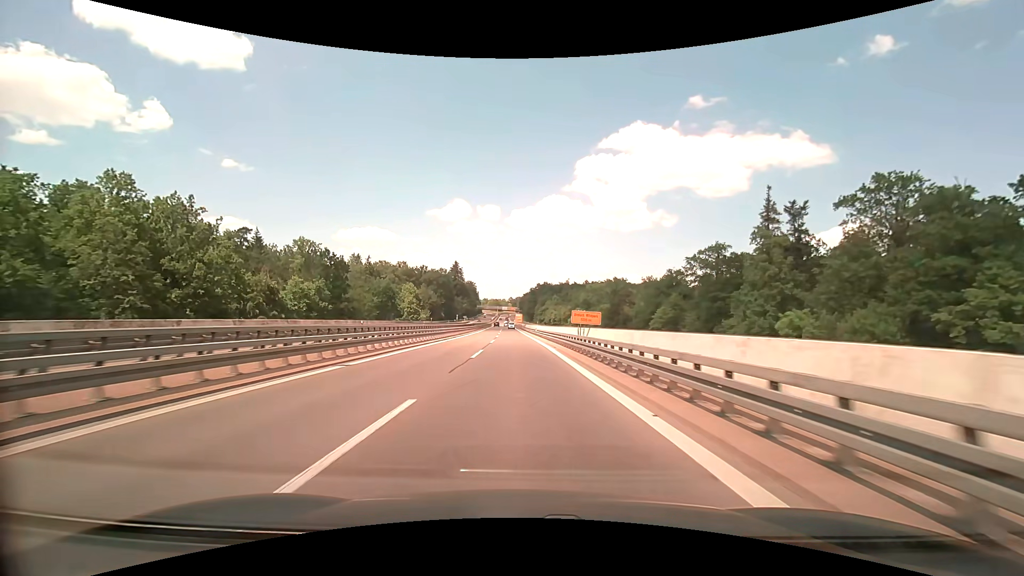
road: trunk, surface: asphalt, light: Day
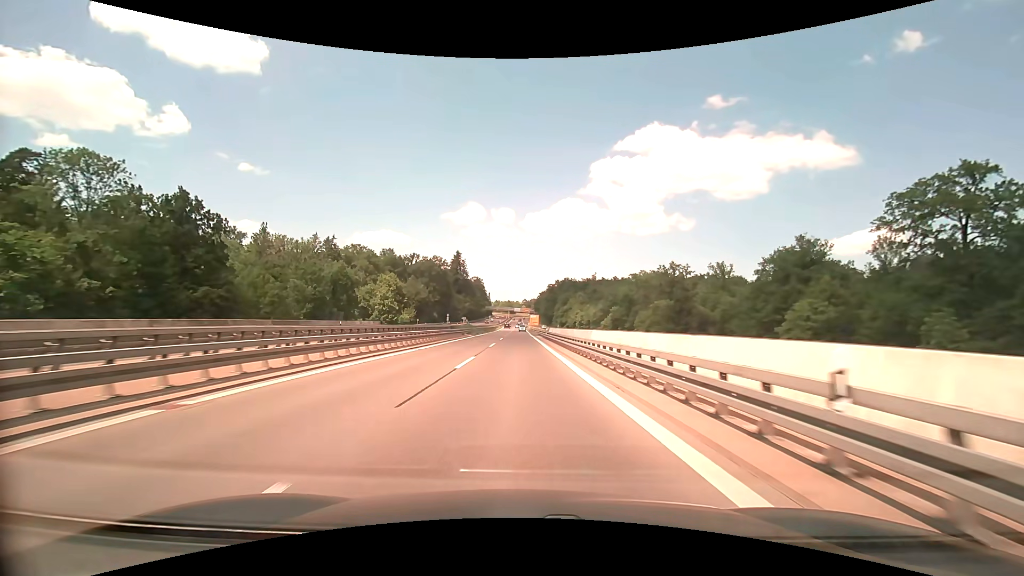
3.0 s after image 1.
(-1.3, +58.9) m; -2°
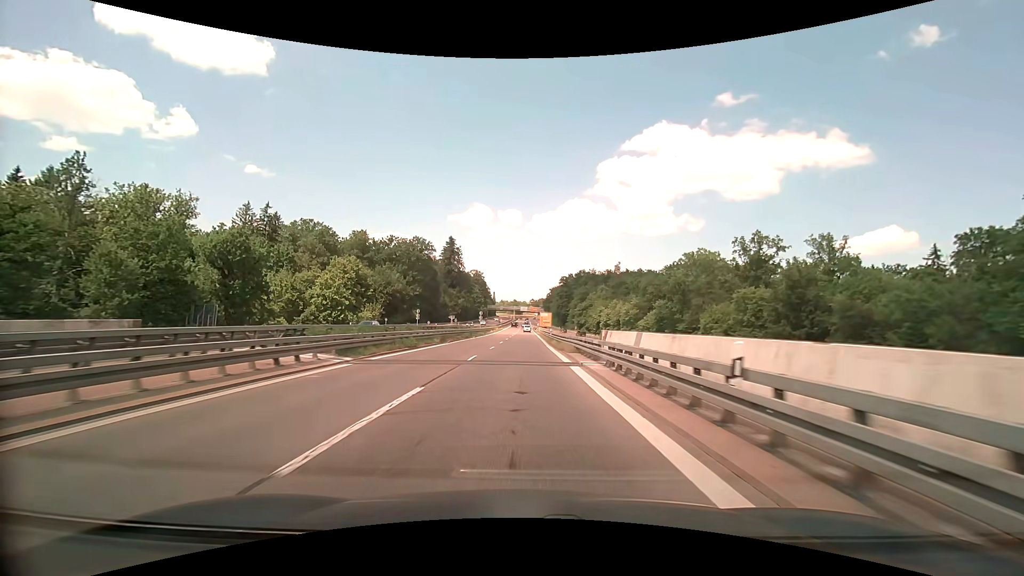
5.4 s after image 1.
(-0.1, +47.6) m; -1°
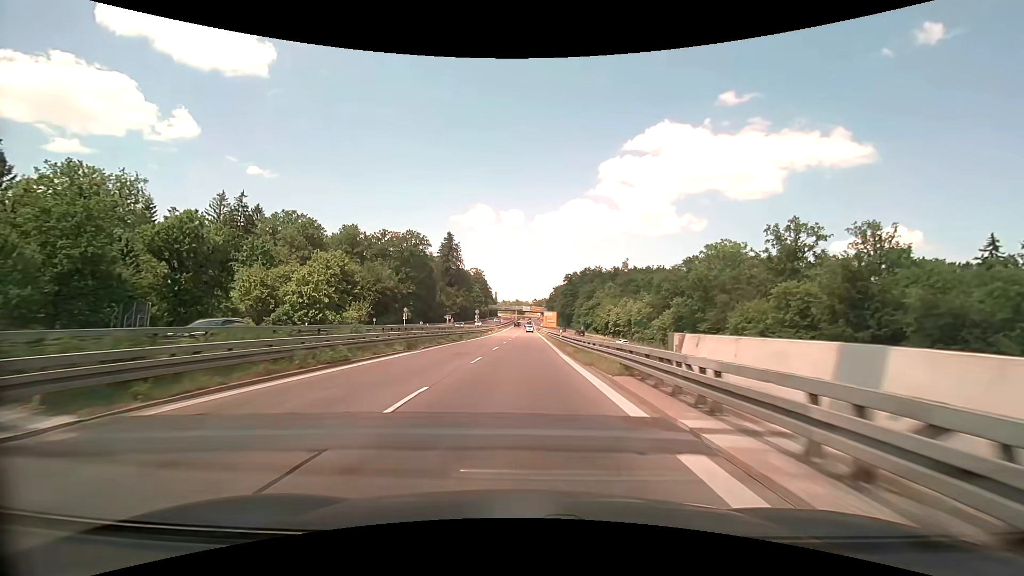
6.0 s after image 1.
(0.0, +11.9) m; 0°
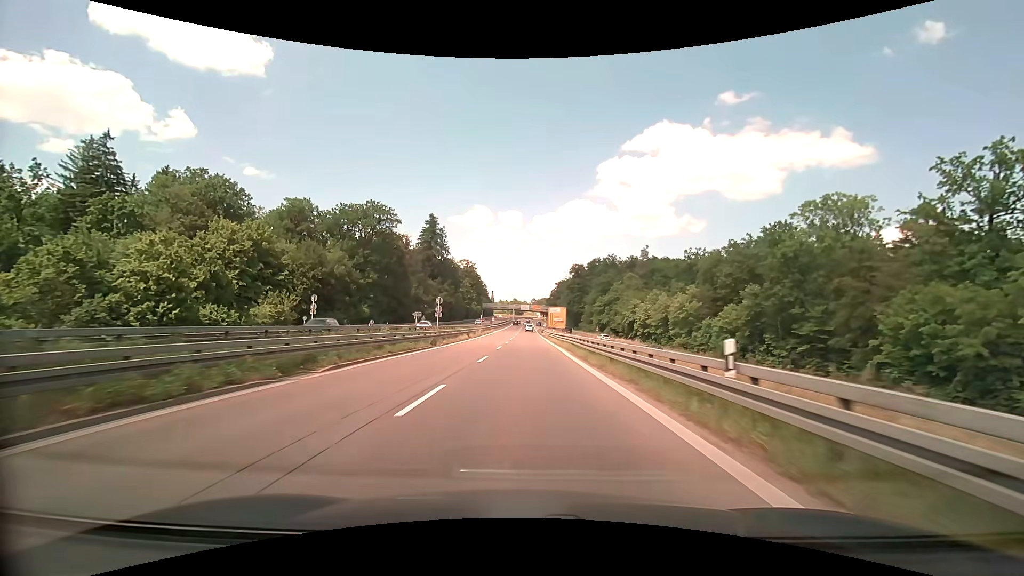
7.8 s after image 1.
(+0.1, +35.6) m; 0°
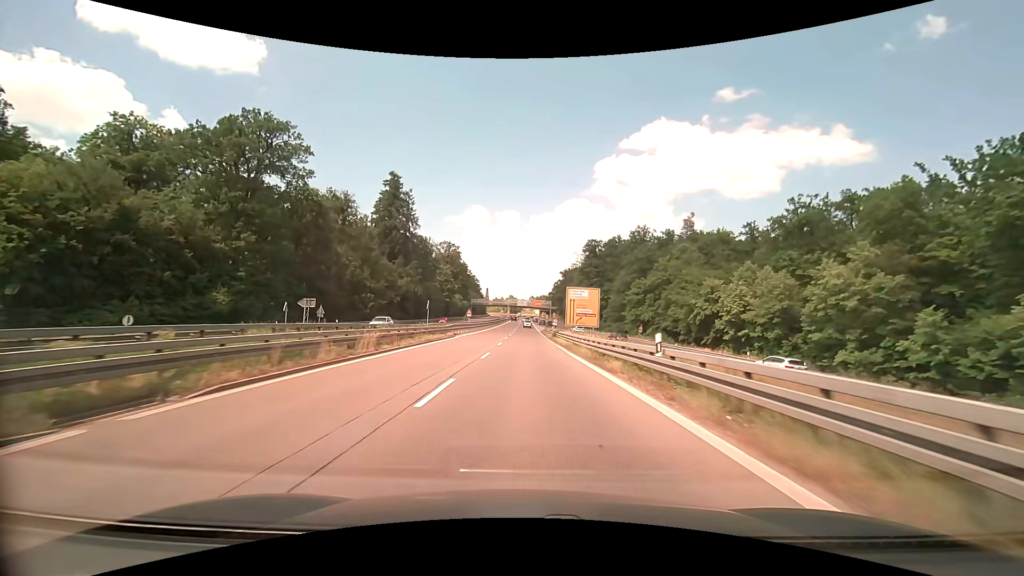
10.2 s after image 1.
(+0.2, +47.6) m; 0°
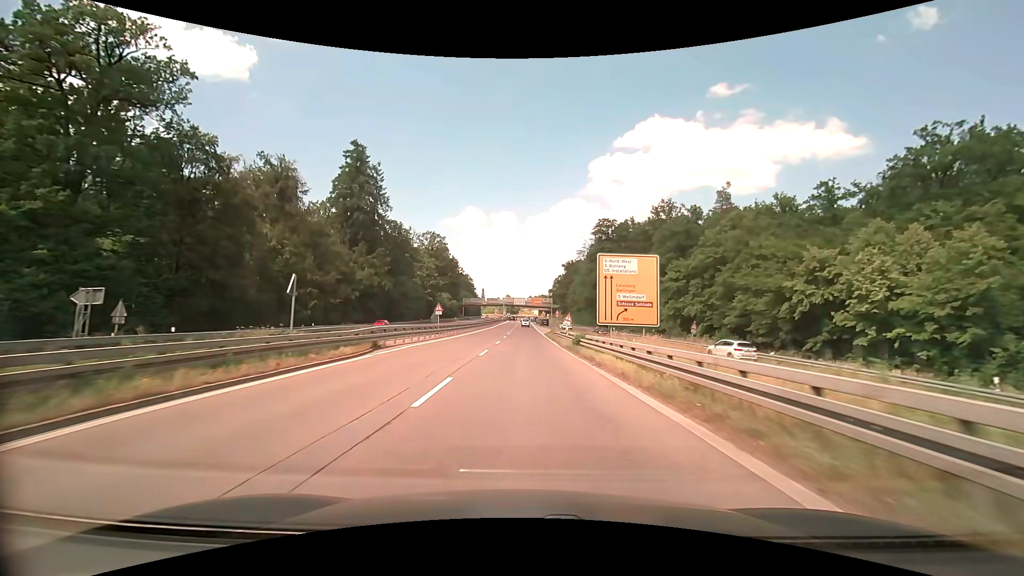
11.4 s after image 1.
(0.0, +24.0) m; 0°
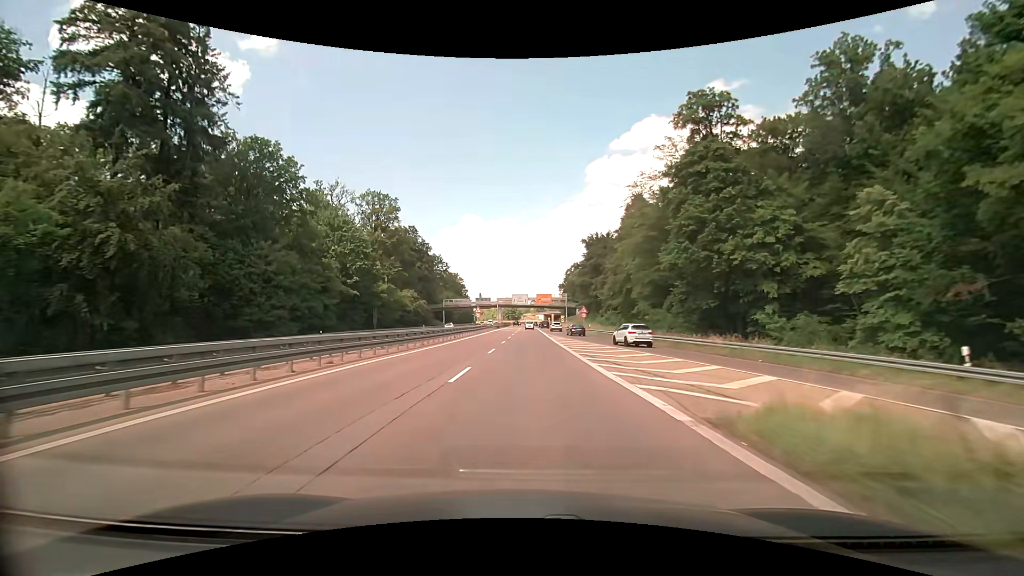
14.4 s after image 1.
(-0.3, +56.5) m; 0°
(0, +10) (0, +20) (0, +30) (0, +40) (0, +50) (0, +60) (0, +70) (0, +80) (0, +90) (0, +100) m
